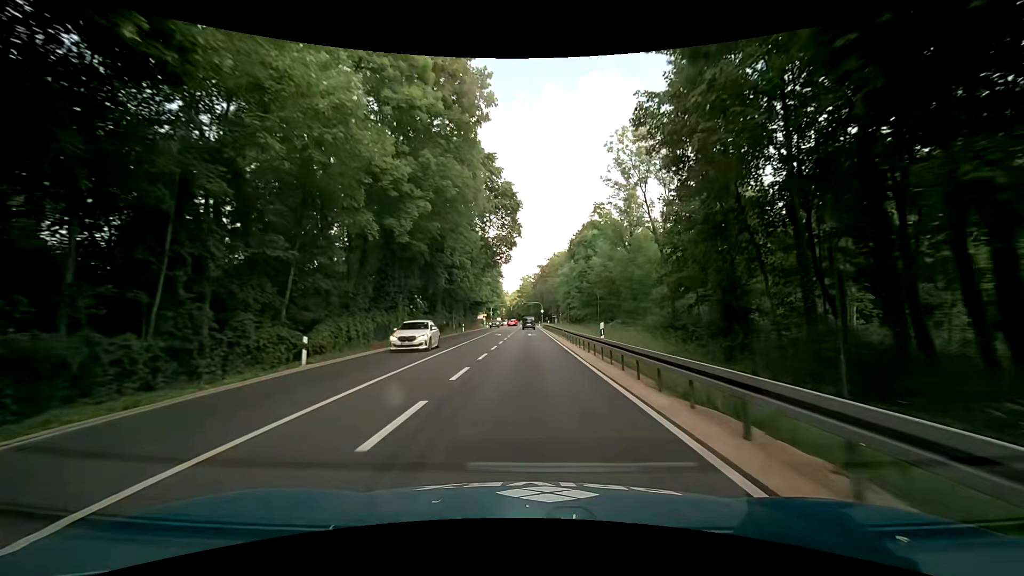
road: primary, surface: asphalt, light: Day
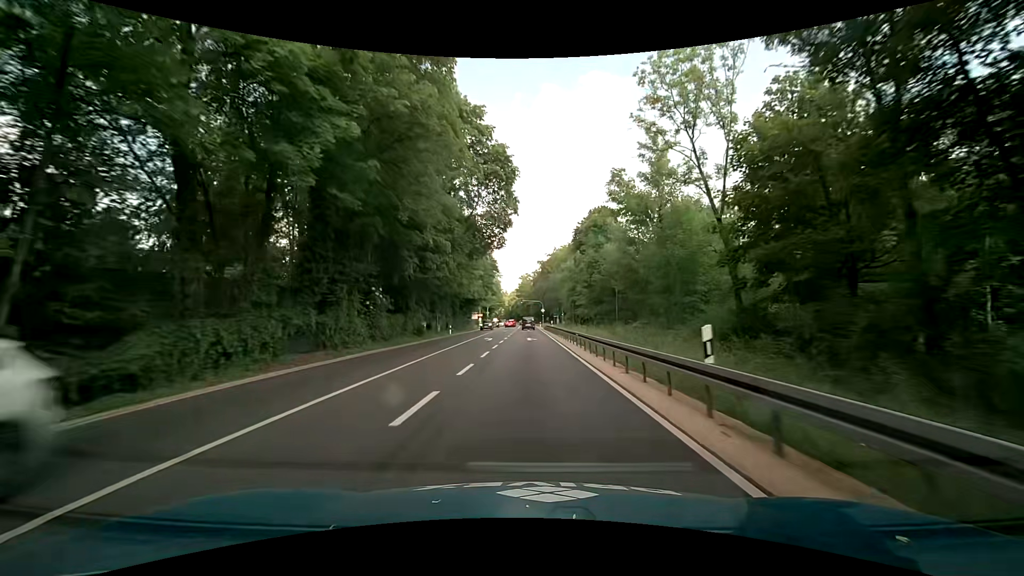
(-0.1, +10.8) m; -1°
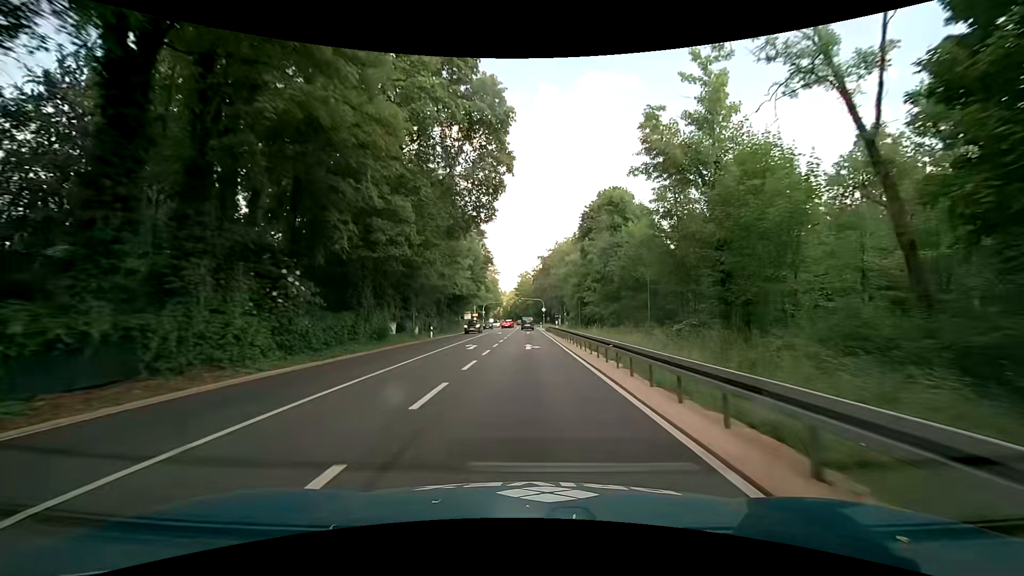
(0.0, +10.8) m; 0°
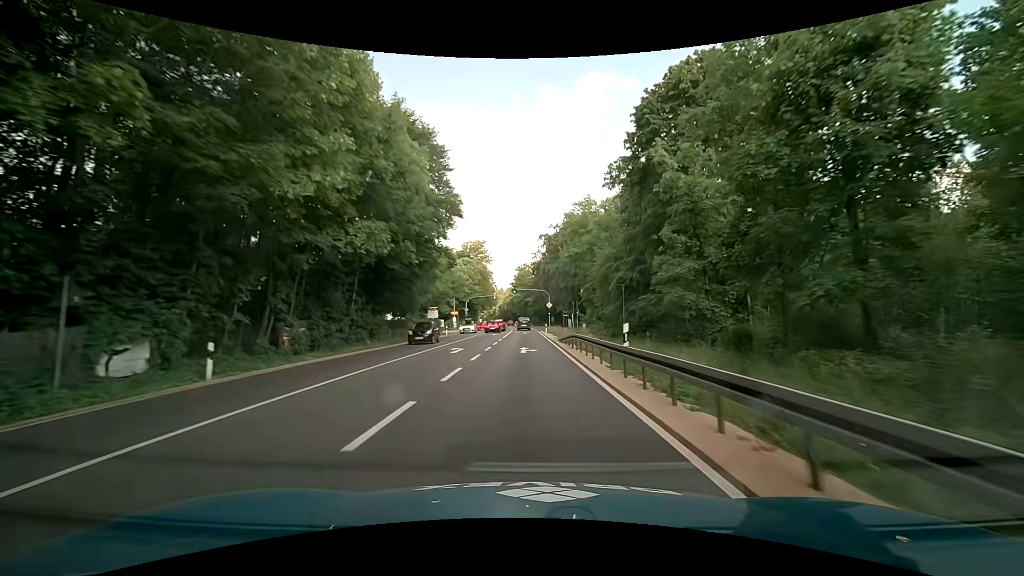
(+0.1, +32.4) m; -1°
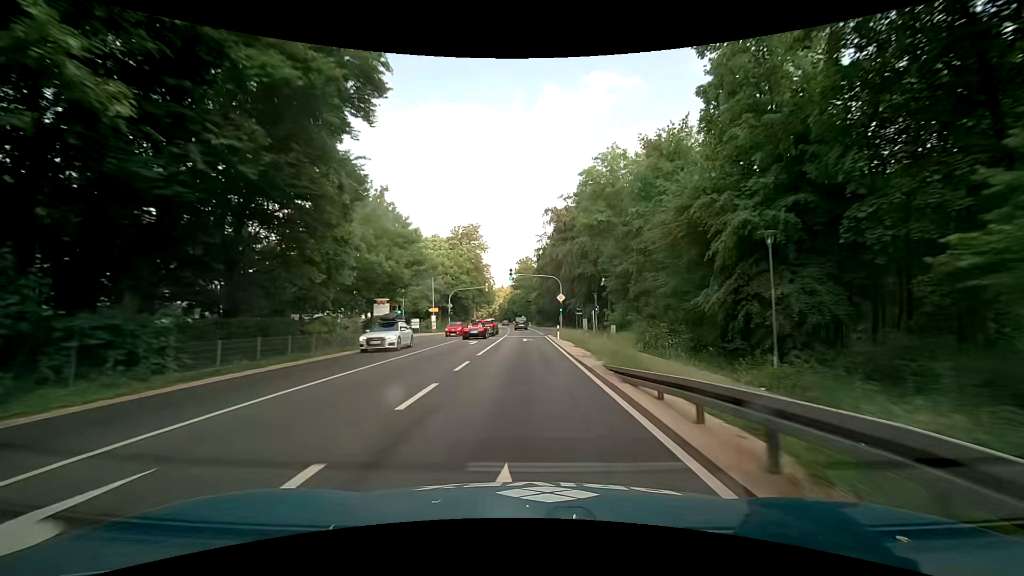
(+0.2, +21.5) m; +1°
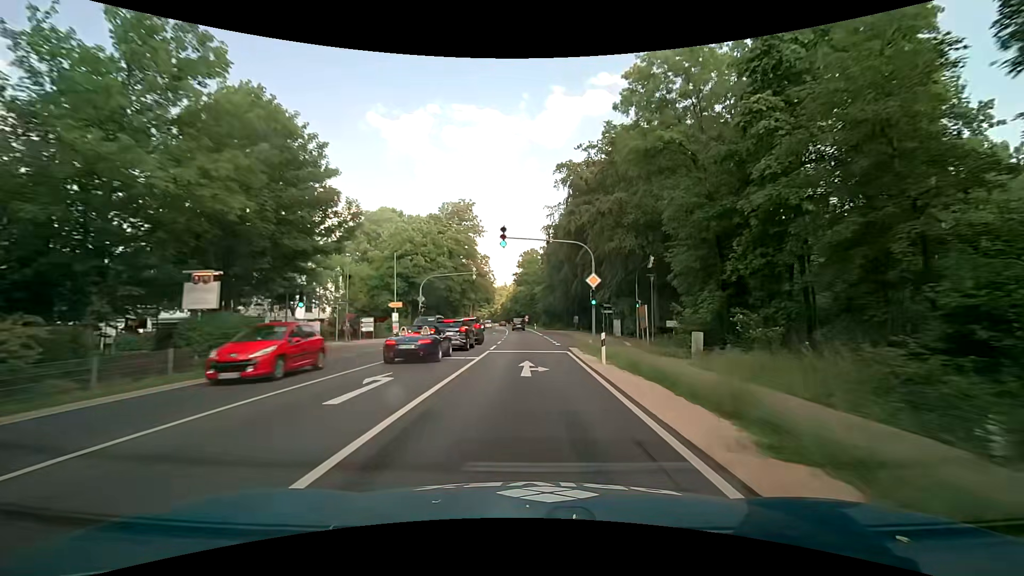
(-0.1, +21.5) m; 0°
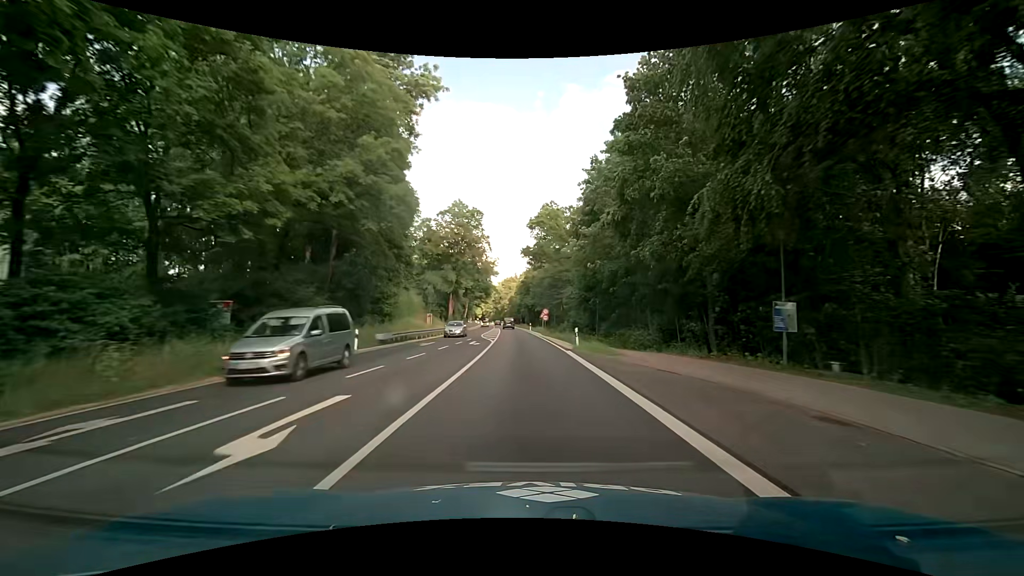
(-1.7, +53.6) m; -2°
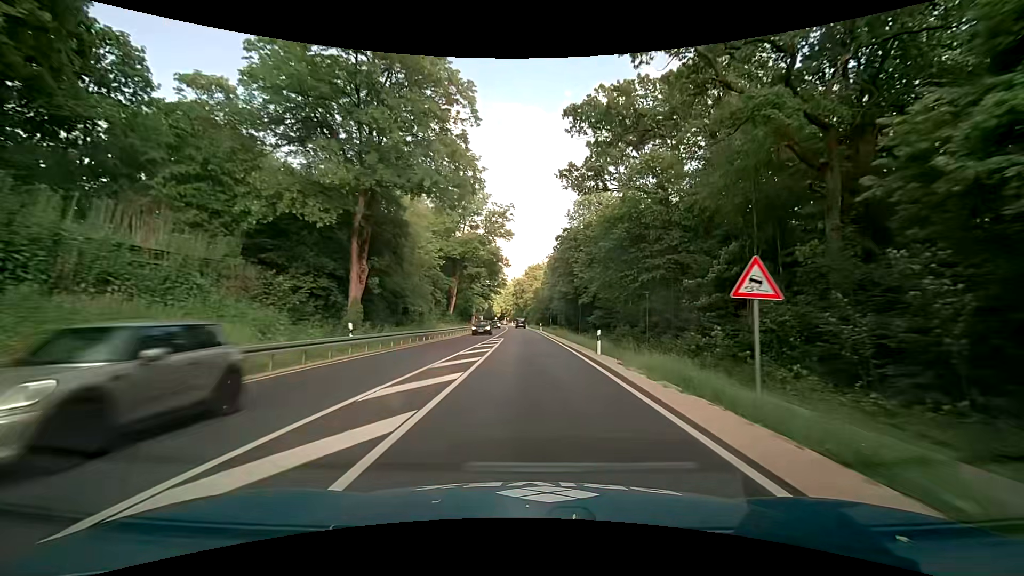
(-1.9, +53.8) m; -4°
(0, +10) (0, +20) (0, +30) (0, +40) (-1, +50) (-1, +60) (-1, +70) (-1, +80) (-2, +90) (-2, +100) m
